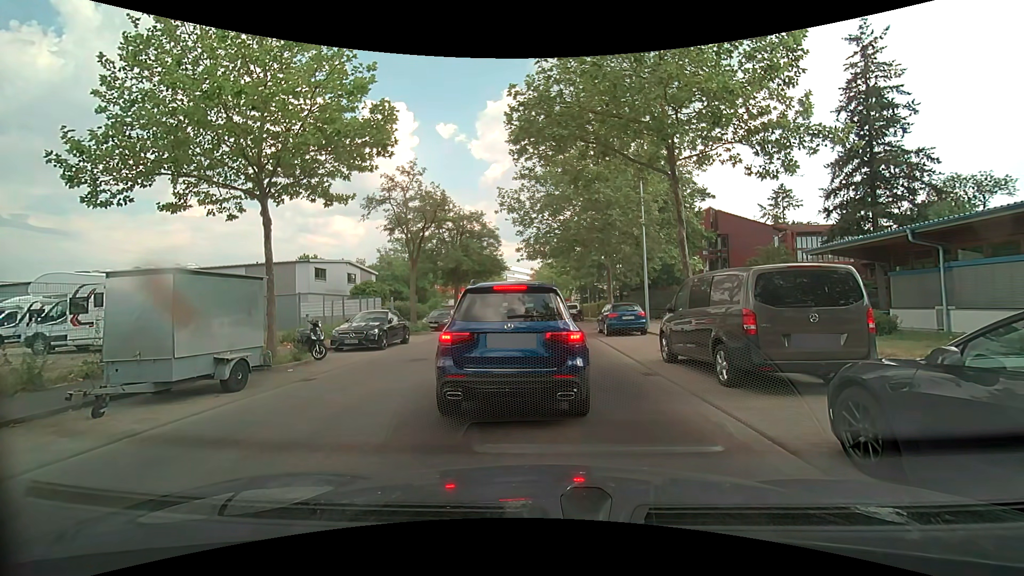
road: unclassified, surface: asphalt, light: Day
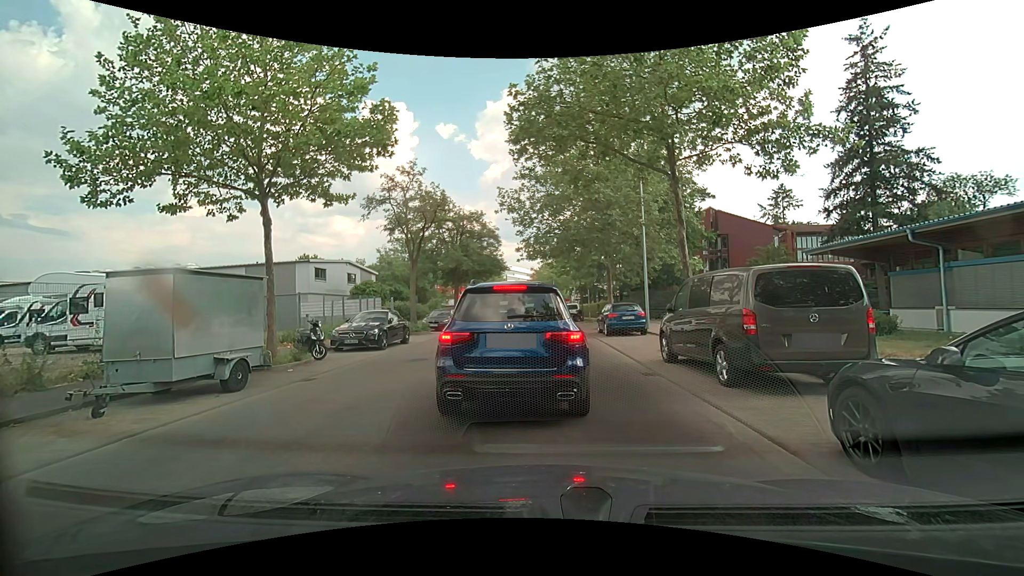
(0.0, 0.0) m; 0°
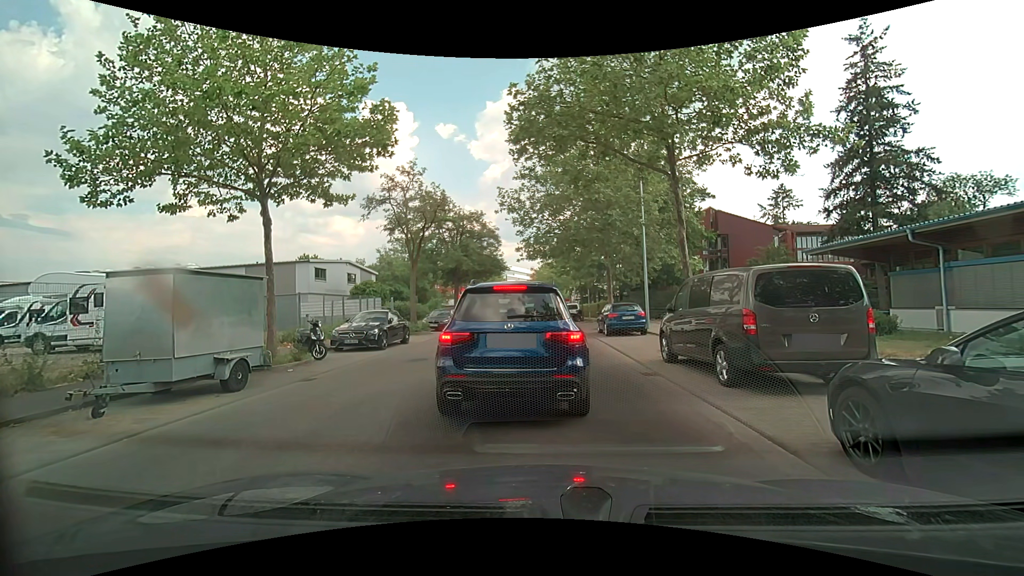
(0.0, 0.0) m; 0°
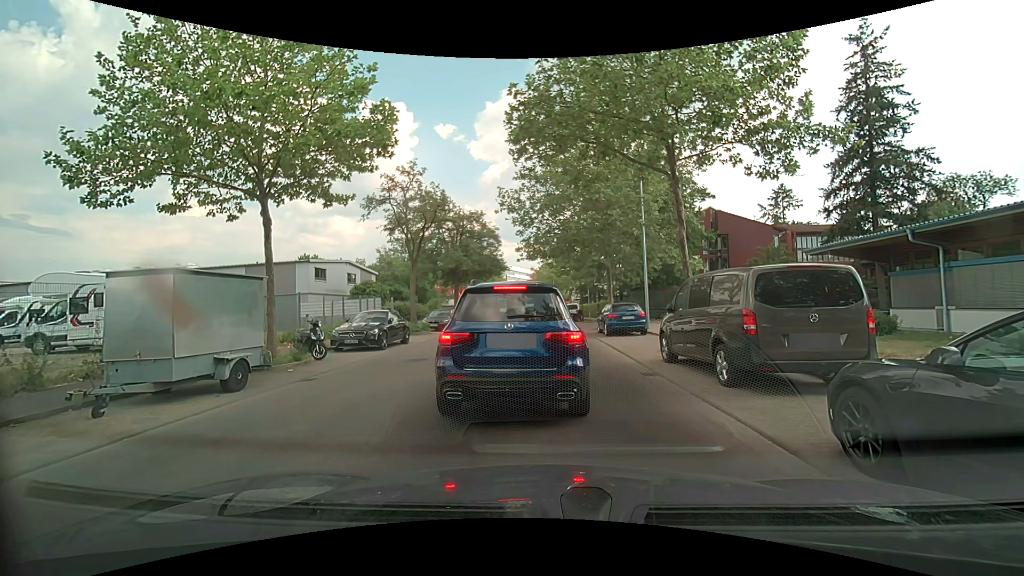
(0.0, 0.0) m; 0°
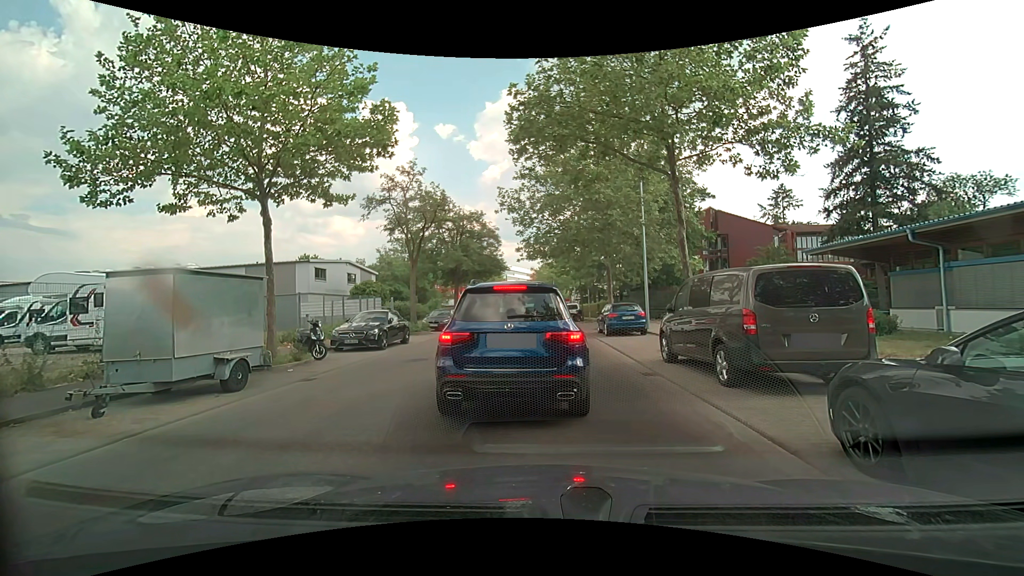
(0.0, 0.0) m; 0°
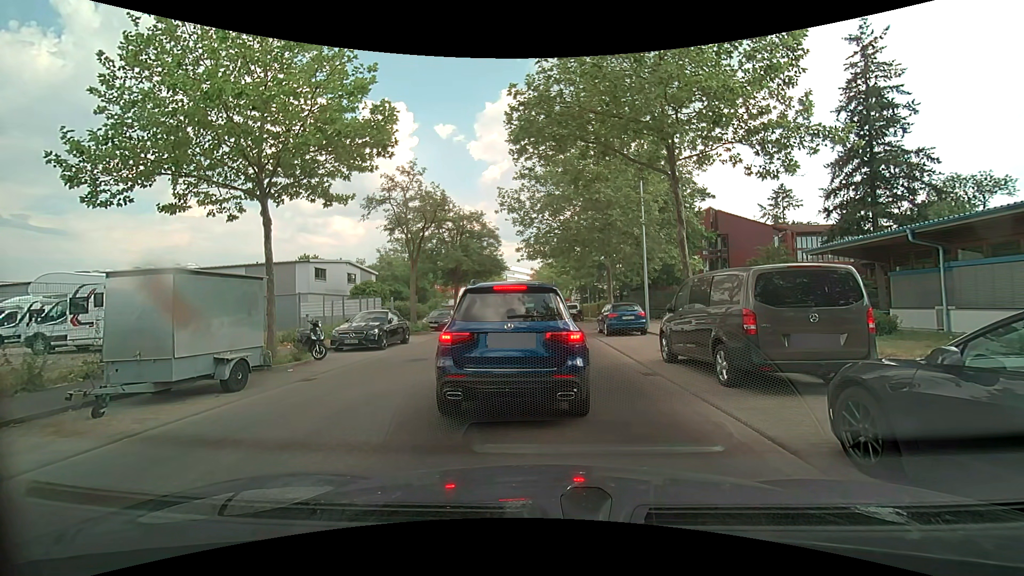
(0.0, 0.0) m; 0°
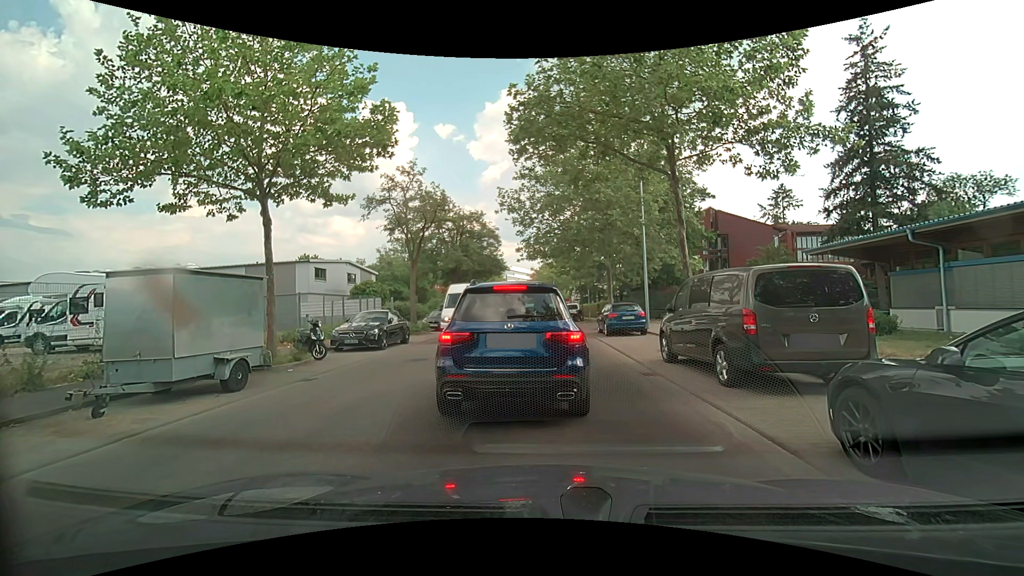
(0.0, 0.0) m; 0°
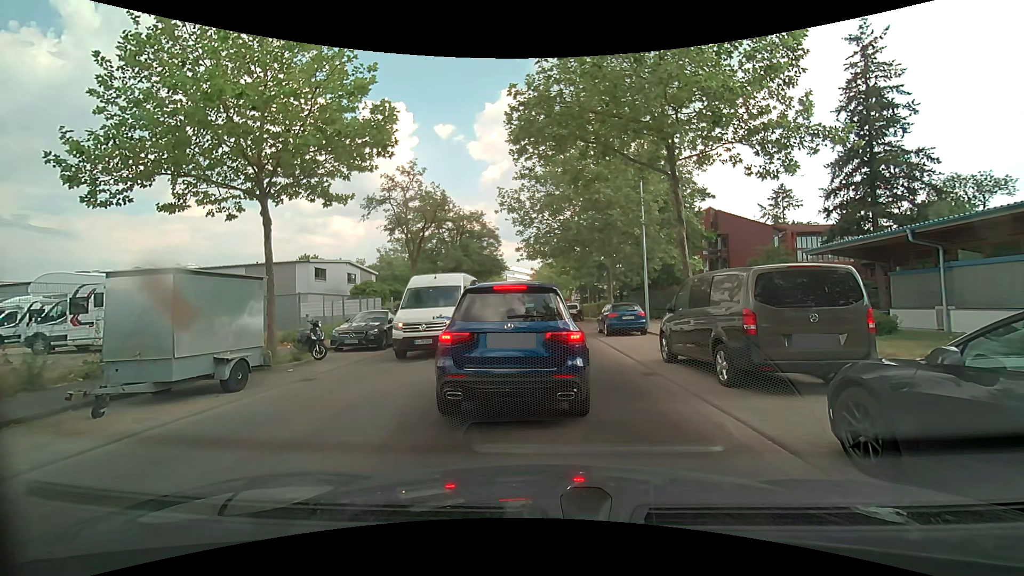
(0.0, 0.0) m; 0°
